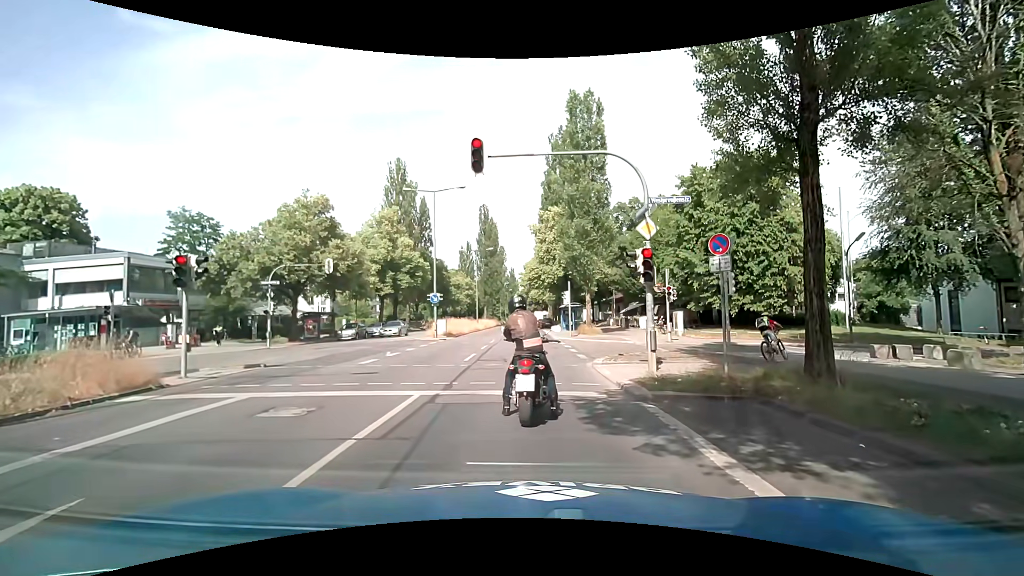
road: secondary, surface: asphalt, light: Day
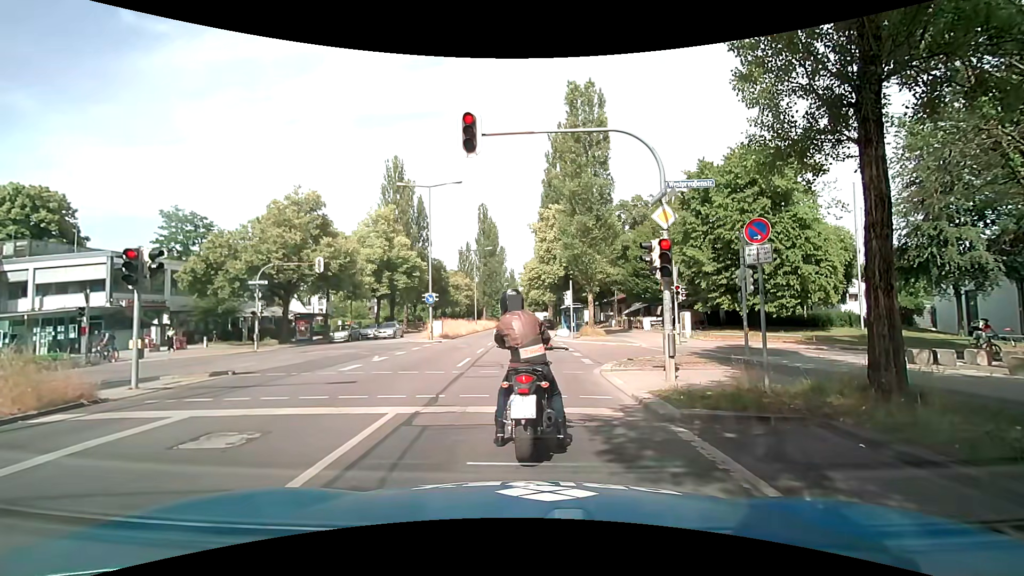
(0.0, +1.5) m; 0°
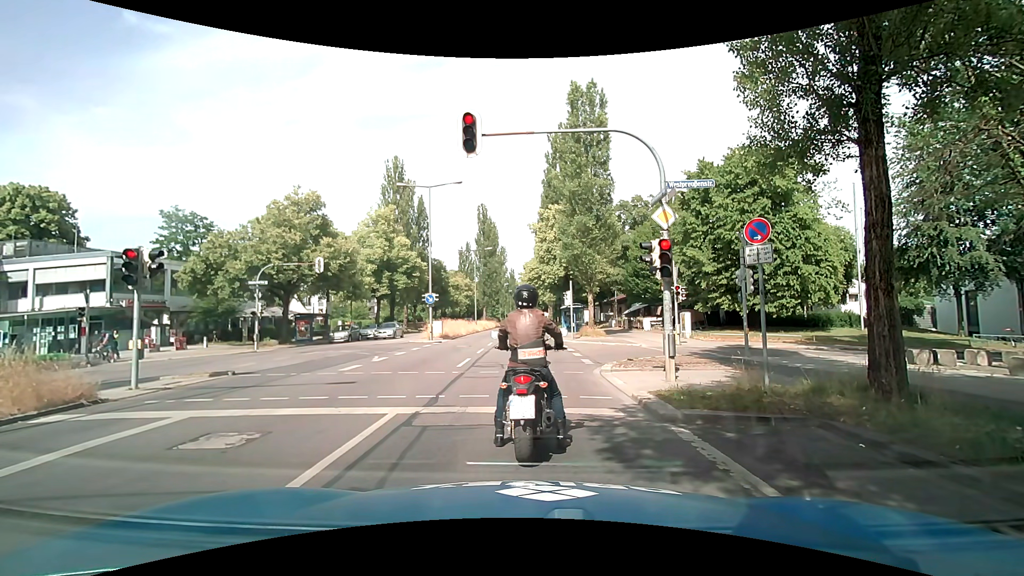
(0.0, +0.1) m; 0°
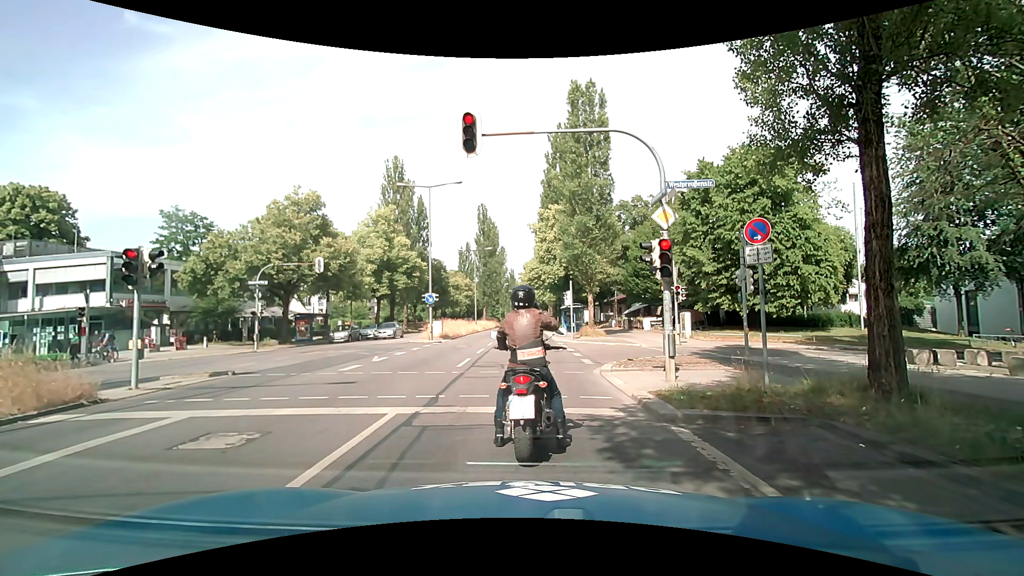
(0.0, 0.0) m; 0°
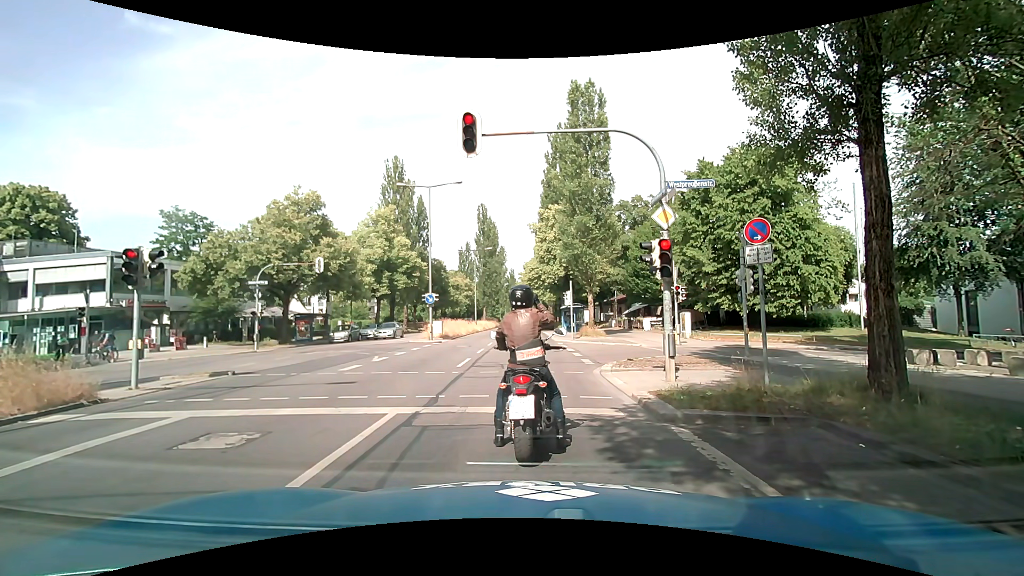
(0.0, 0.0) m; 0°
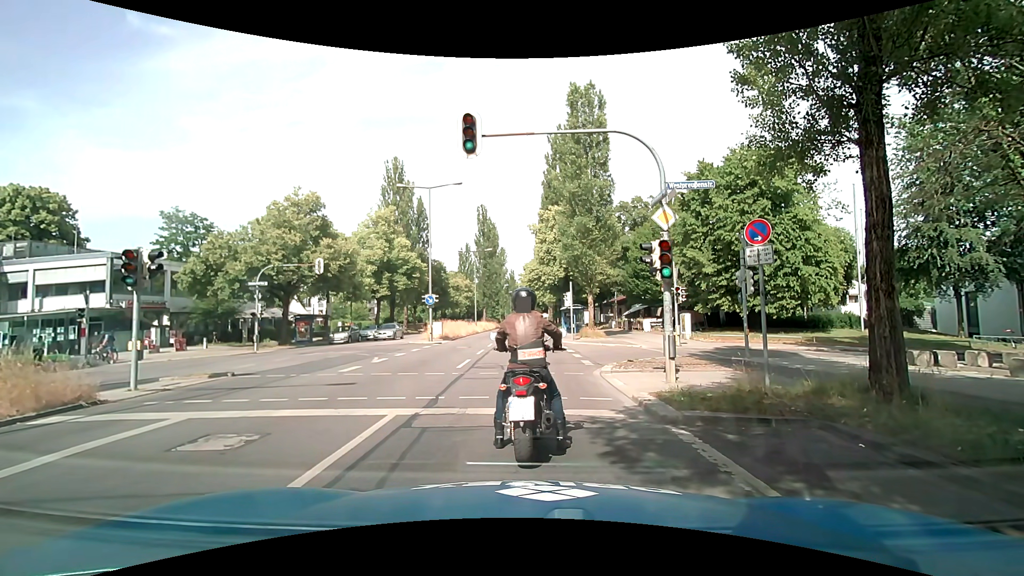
(0.0, 0.0) m; 0°
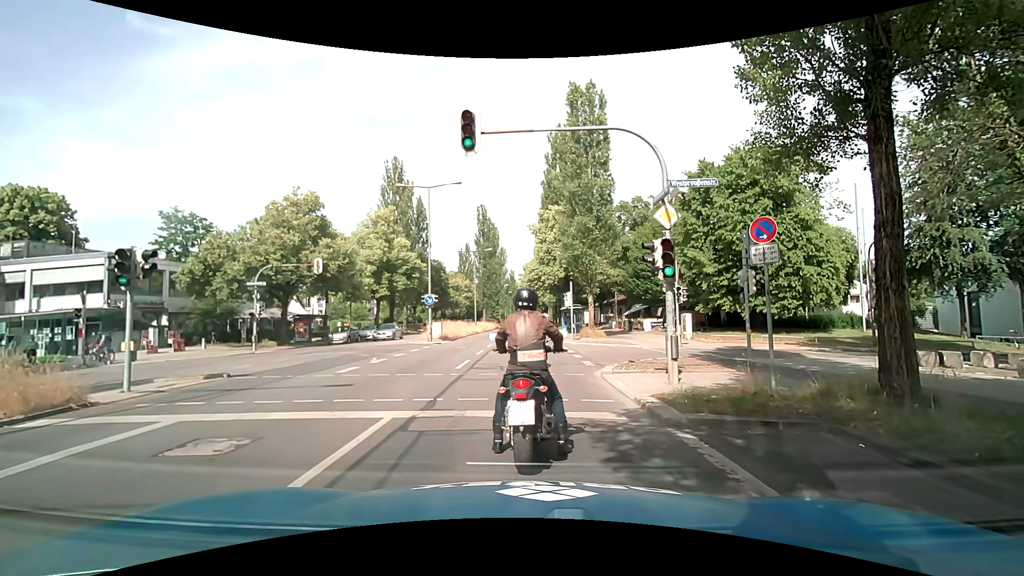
(0.0, +0.2) m; 0°
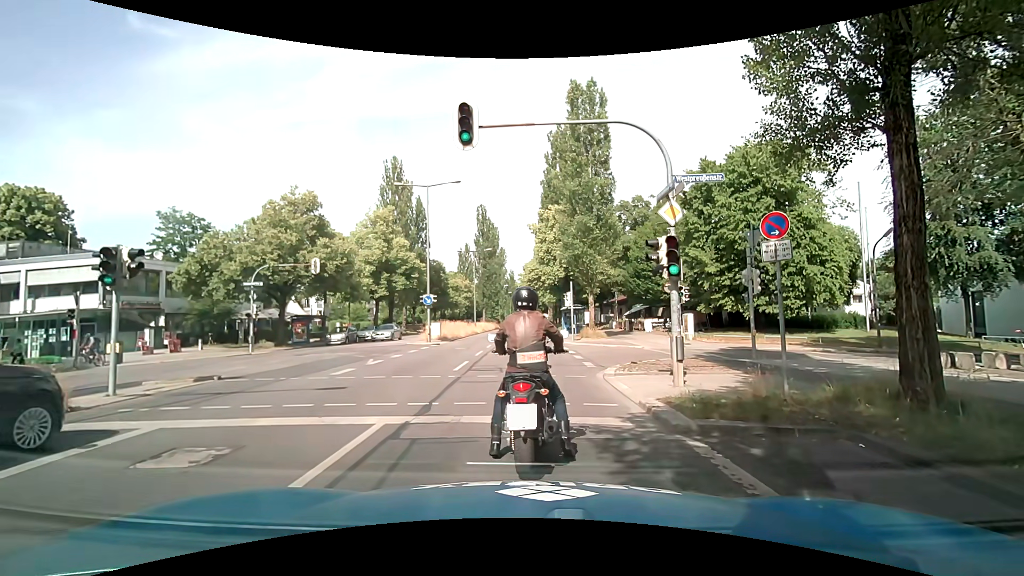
(0.0, +0.4) m; 0°
